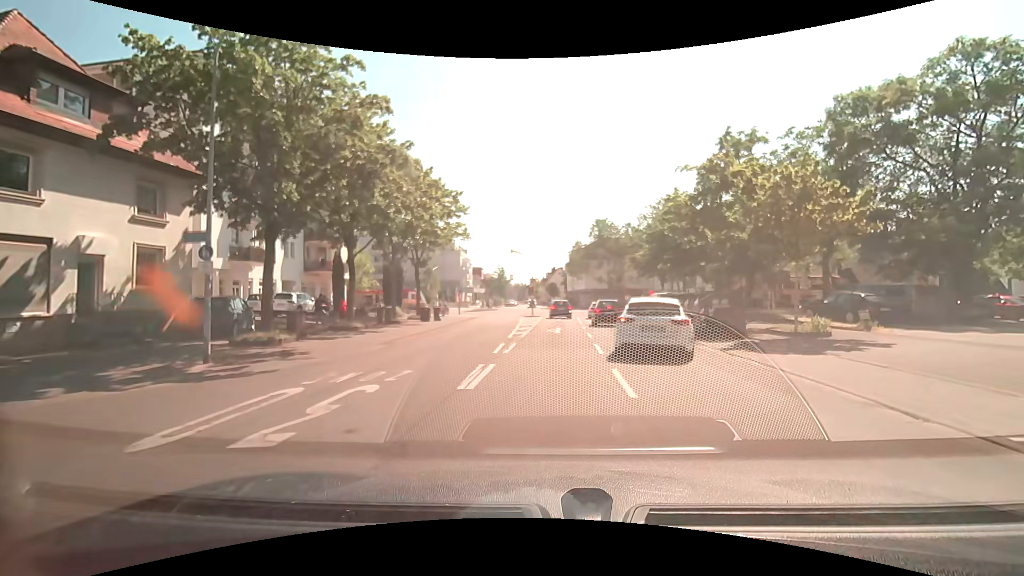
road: residential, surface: asphalt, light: Day
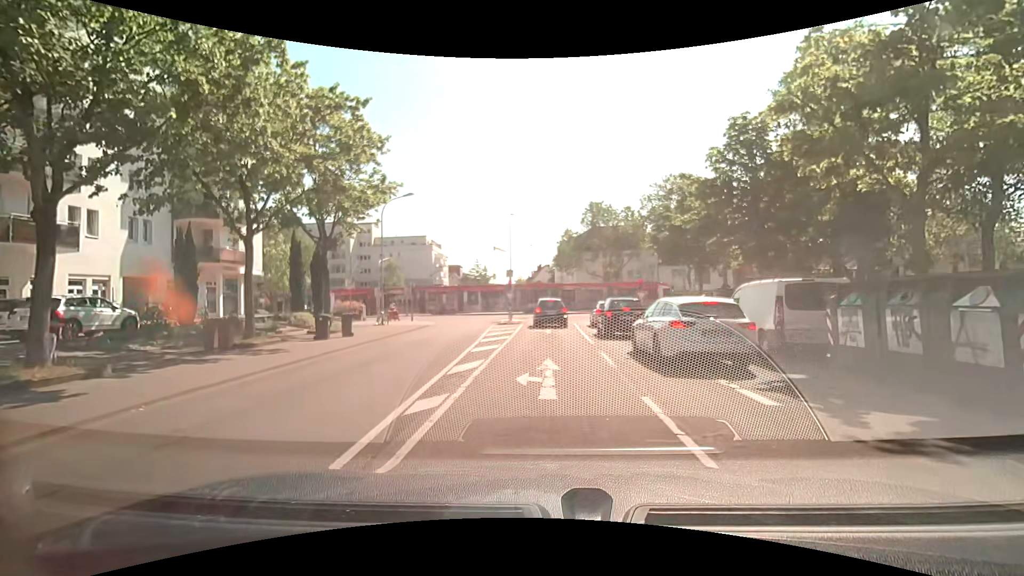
(+0.6, +14.6) m; +2°
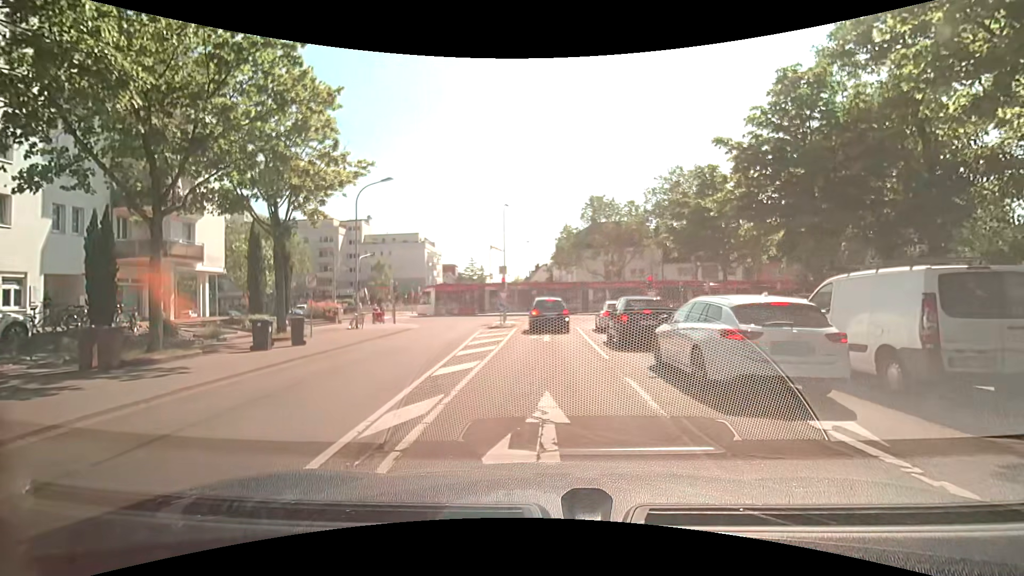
(0.0, +4.3) m; -1°
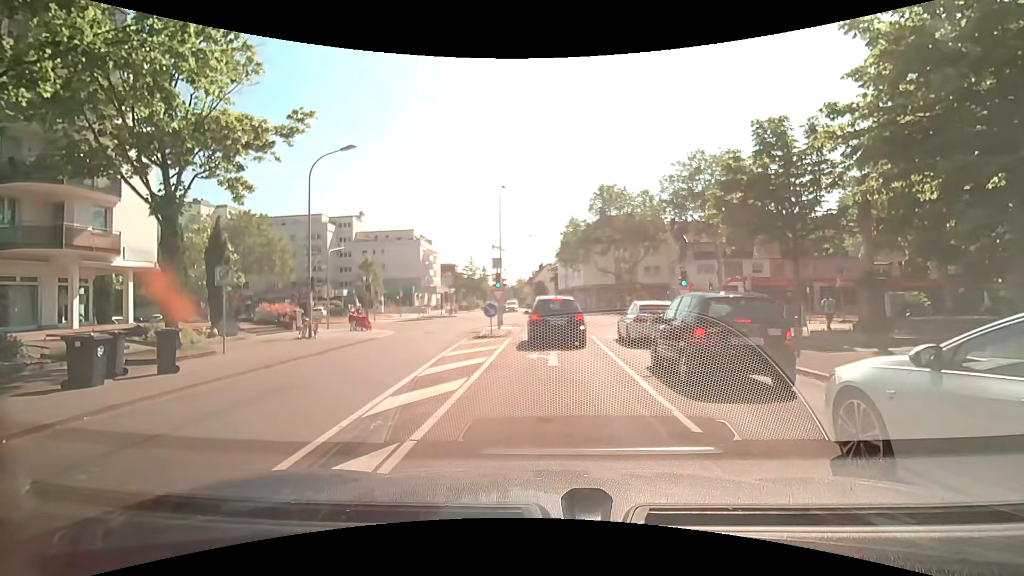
(+0.1, +6.6) m; +2°
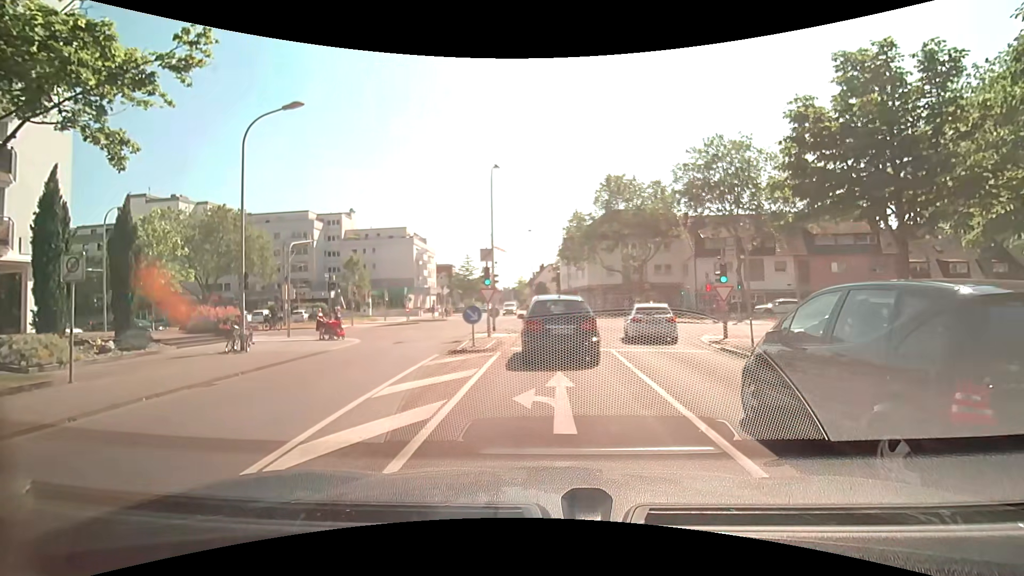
(-0.1, +5.6) m; -2°
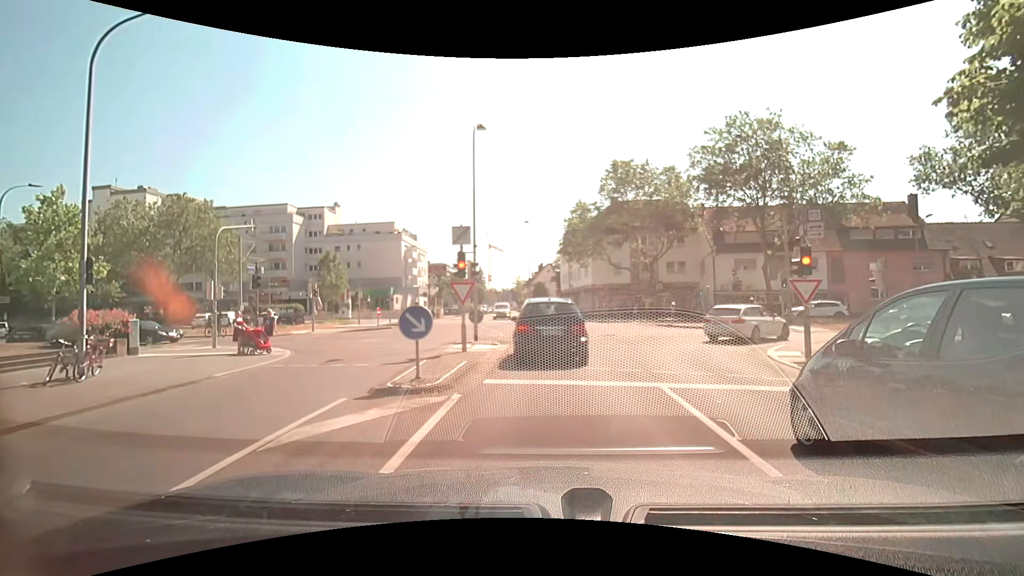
(+0.1, +6.7) m; +1°
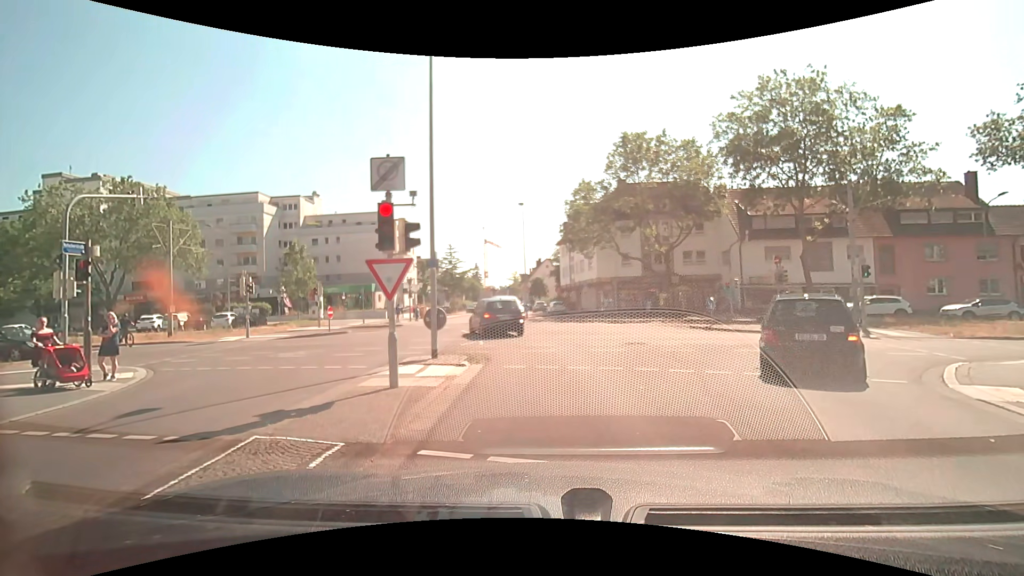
(0.0, +6.7) m; -1°
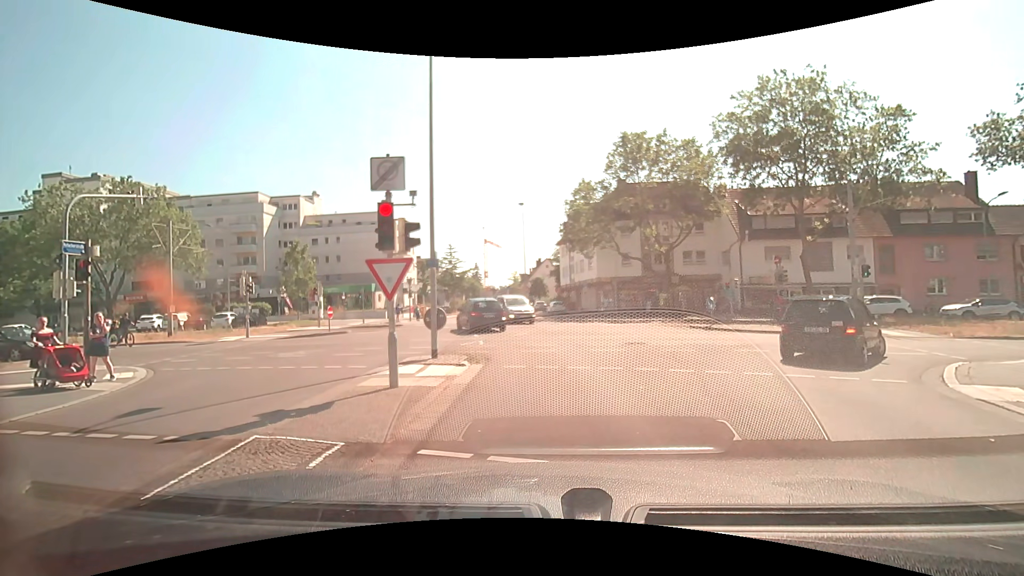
(0.0, 0.0) m; 0°
